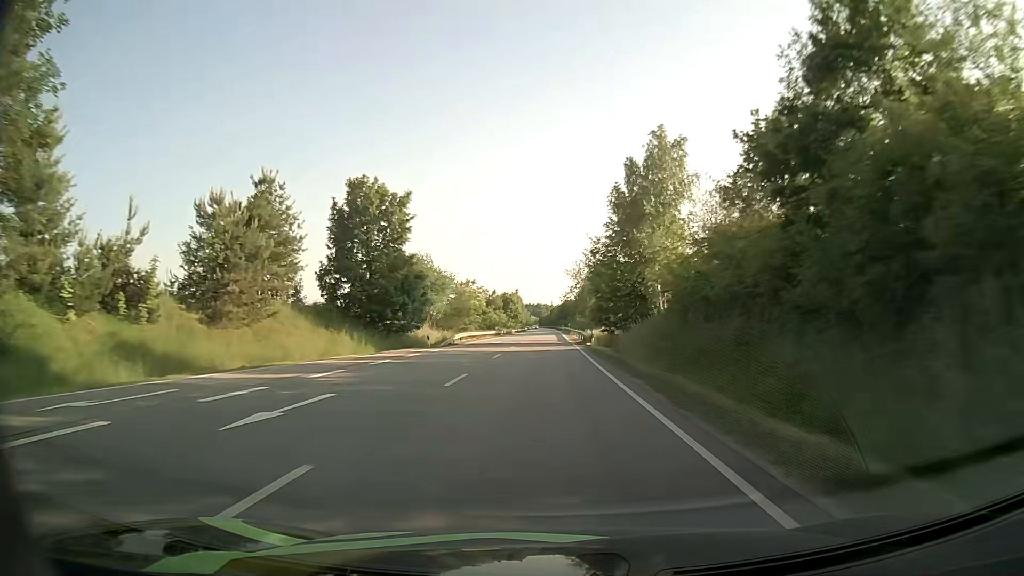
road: primary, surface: asphalt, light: Day
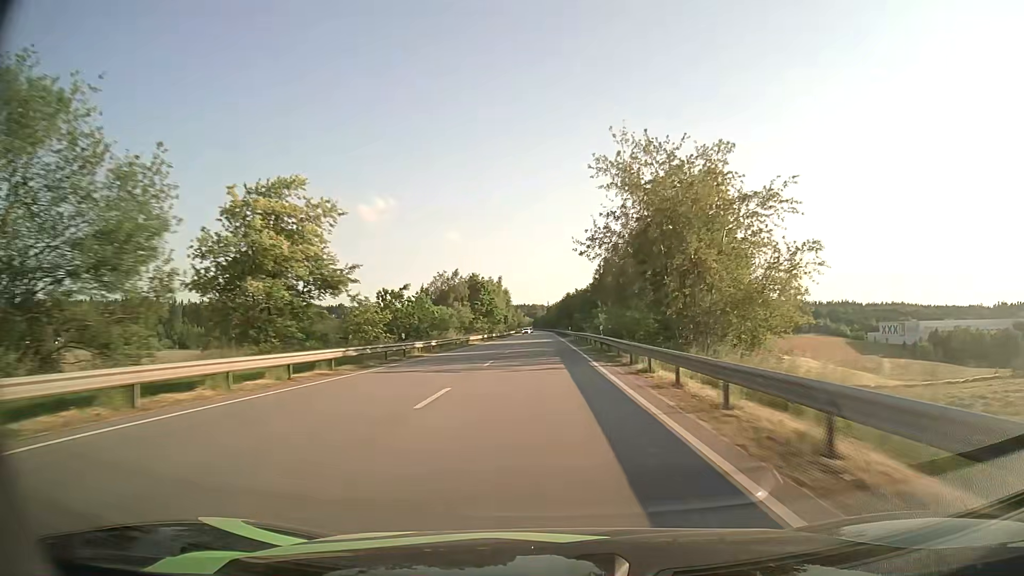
(+0.1, +65.1) m; 0°
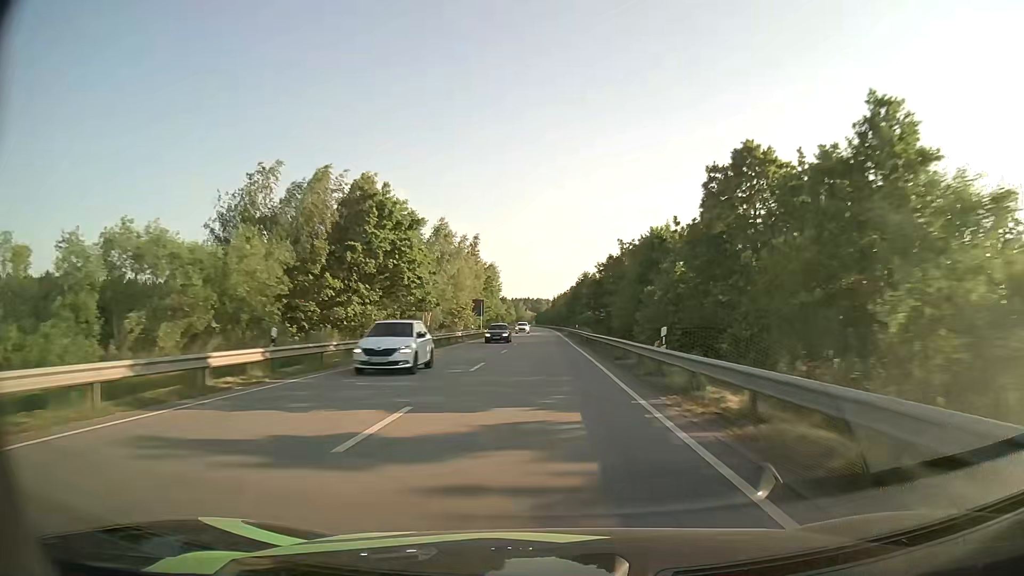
(-0.2, +65.7) m; 0°
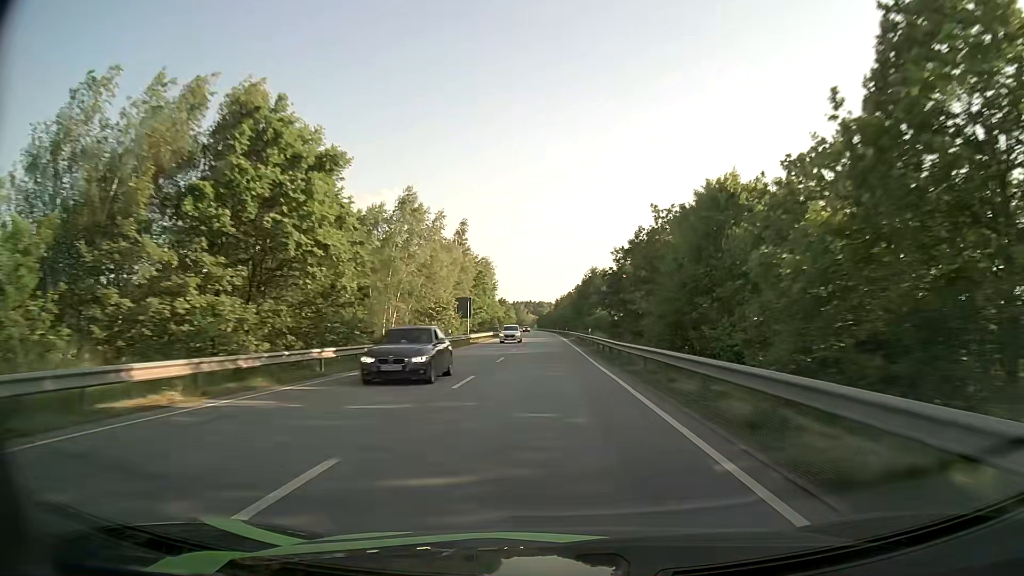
(0.0, +16.6) m; 0°
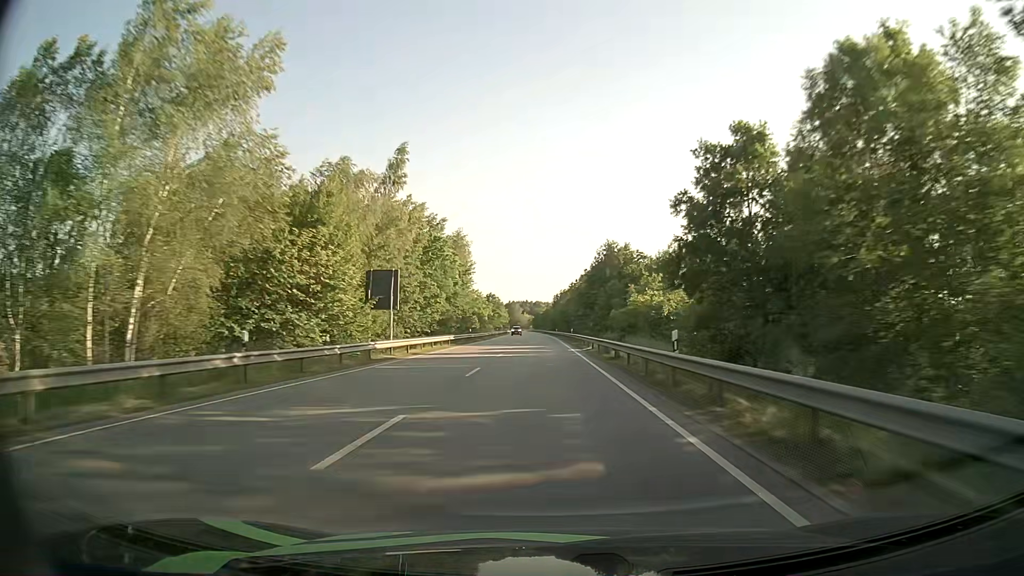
(+0.1, +33.6) m; 0°
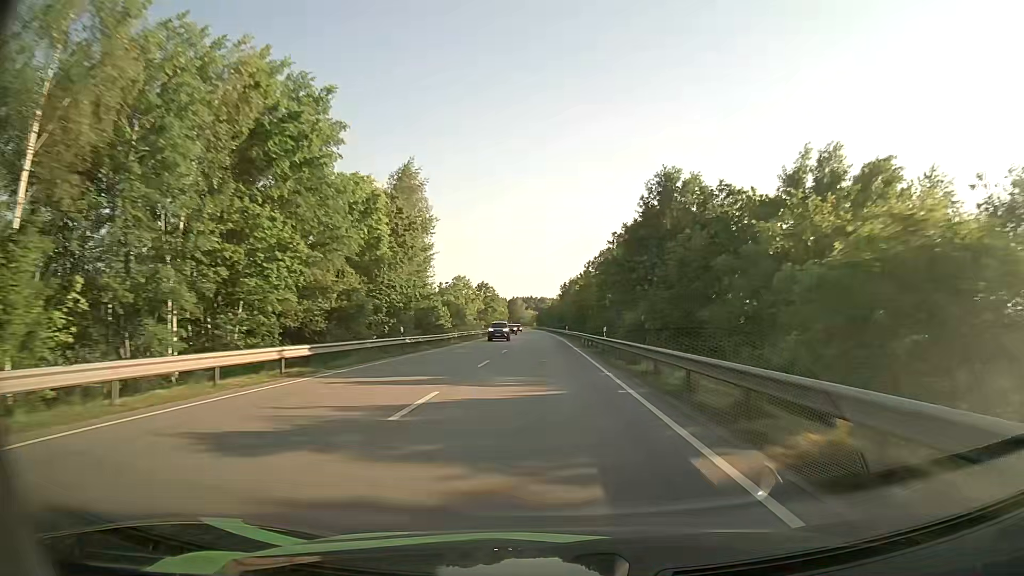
(-0.2, +33.8) m; -1°
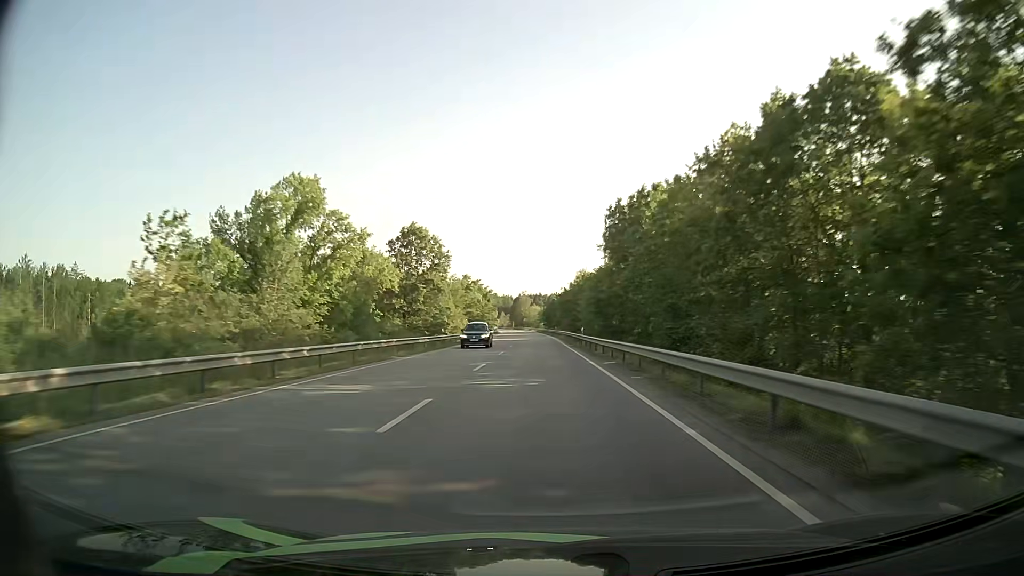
(-0.8, +85.1) m; -1°
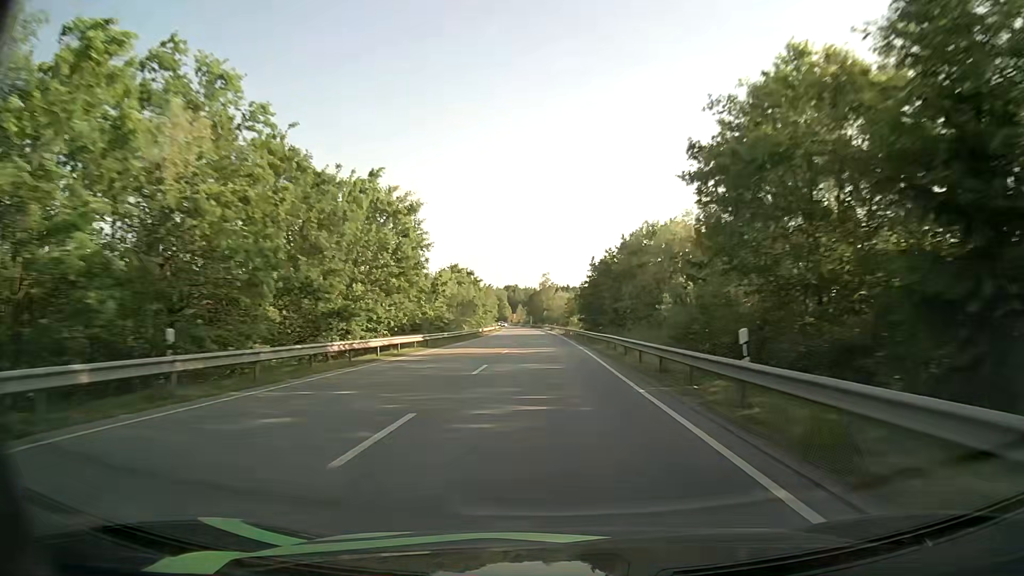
(-1.7, +86.3) m; -2°
(0, +10) (0, +20) (0, +30) (0, +40) (0, +50) (-1, +60) (-1, +70) (-1, +80) (-2, +90) (-2, +100) m
